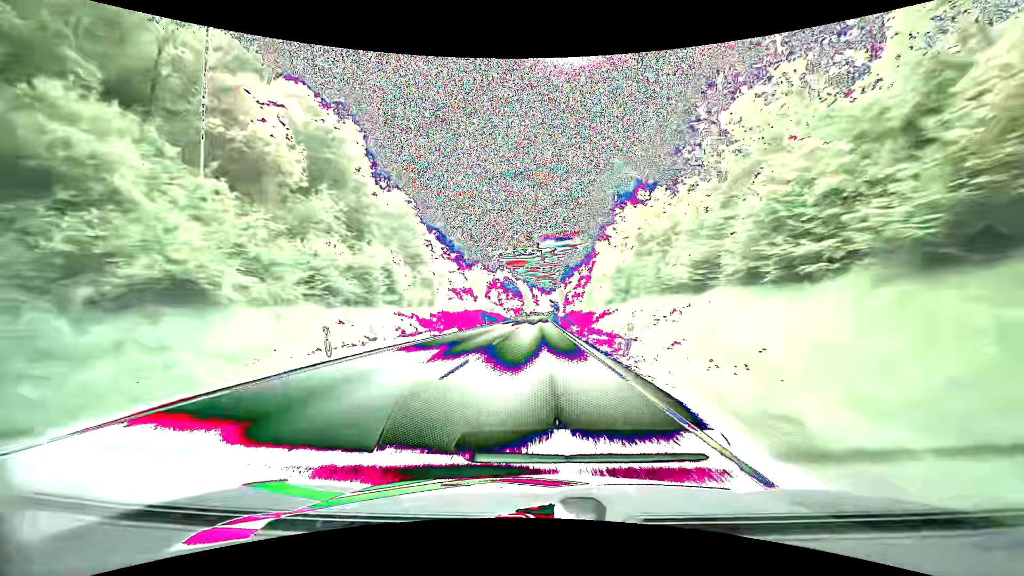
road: primary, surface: asphalt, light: Day
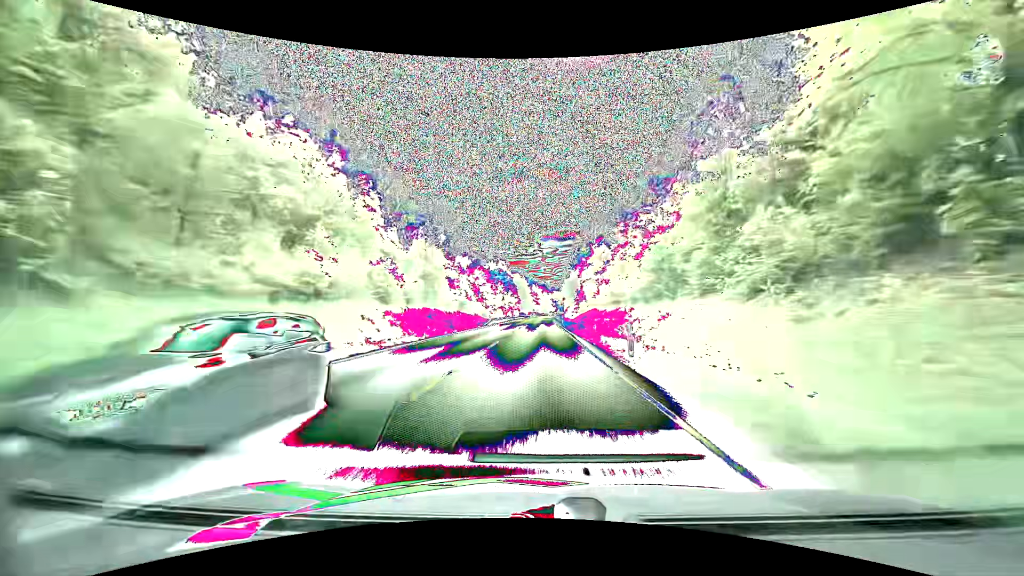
(+0.2, +50.7) m; 0°
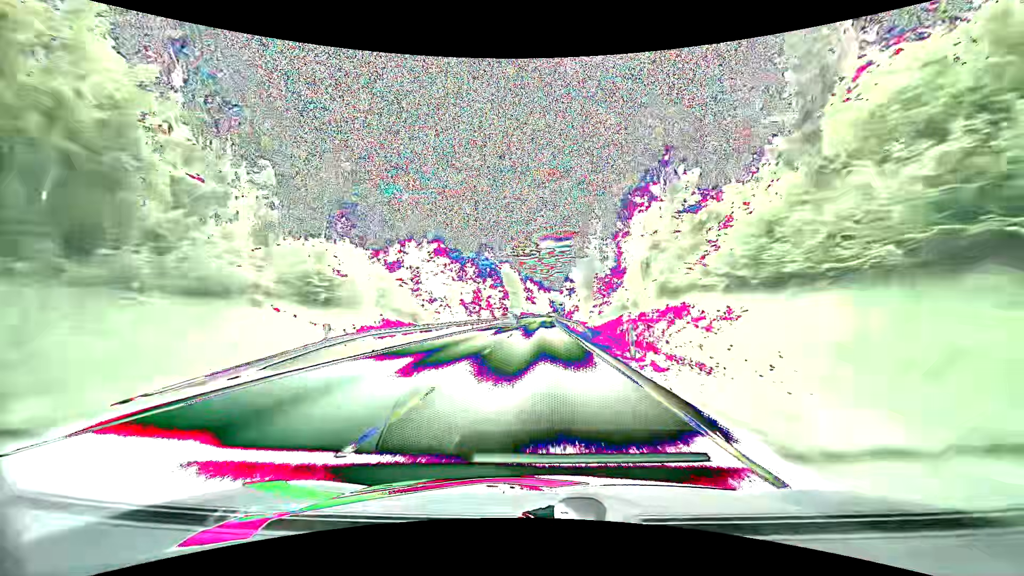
(+0.1, +50.6) m; 0°
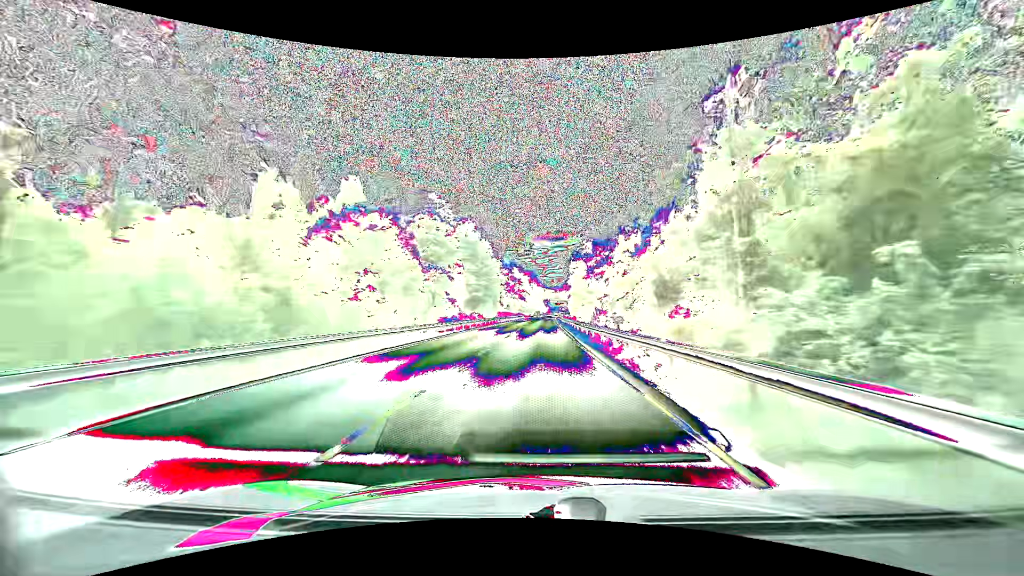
(+0.6, +84.1) m; +1°
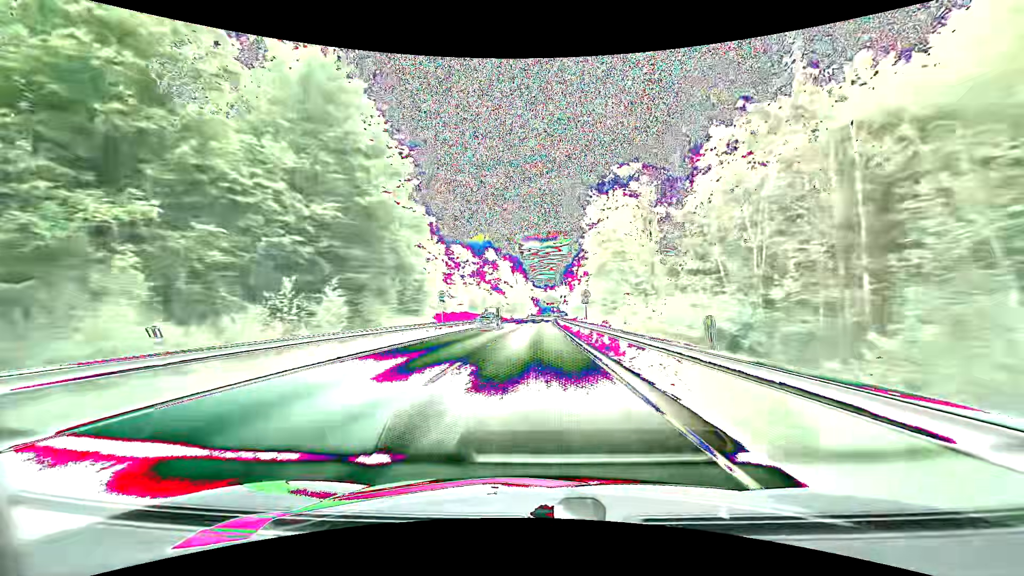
(+0.6, +67.0) m; +1°
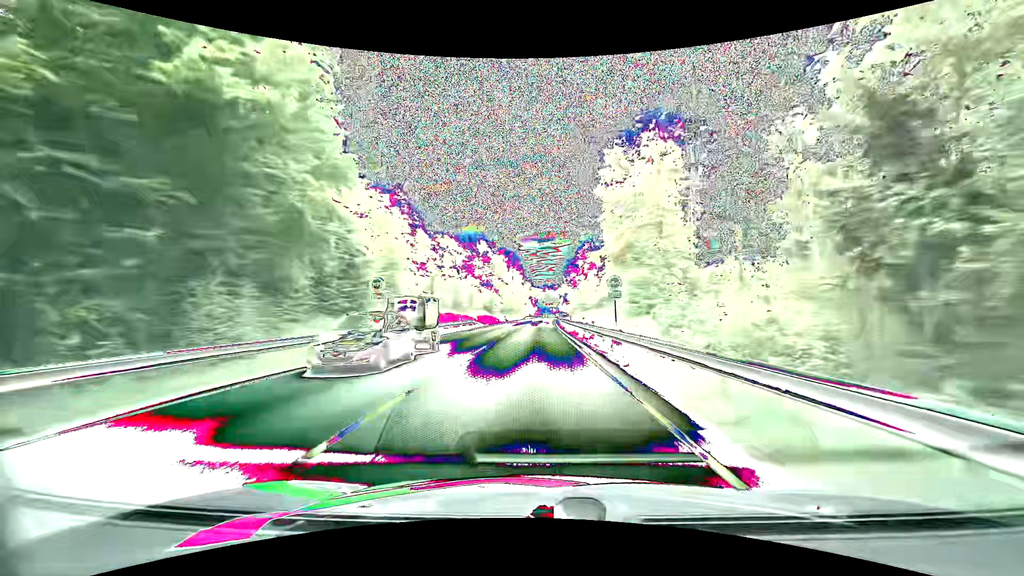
(0.0, +16.7) m; 0°
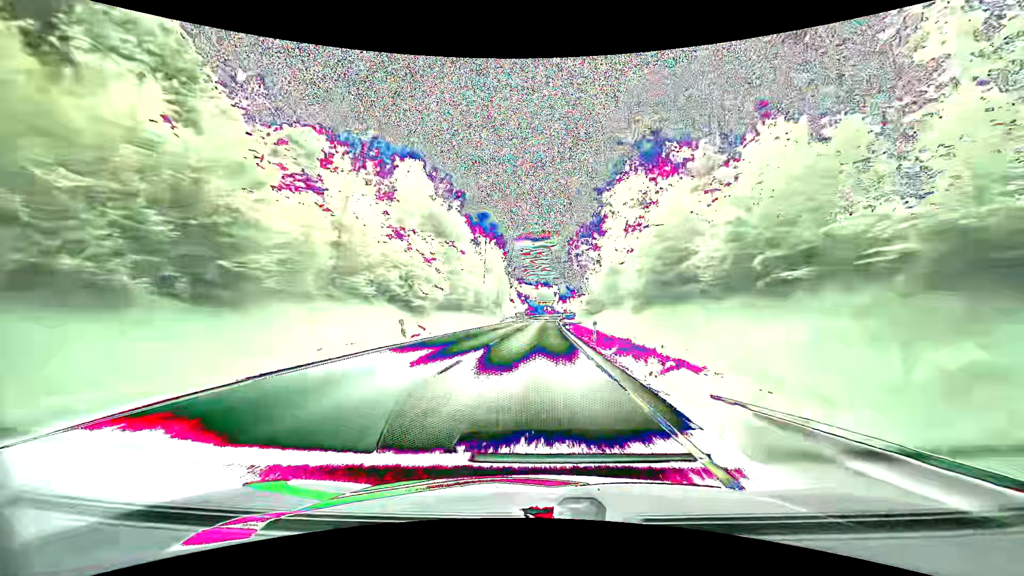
(+0.2, +66.6) m; +1°
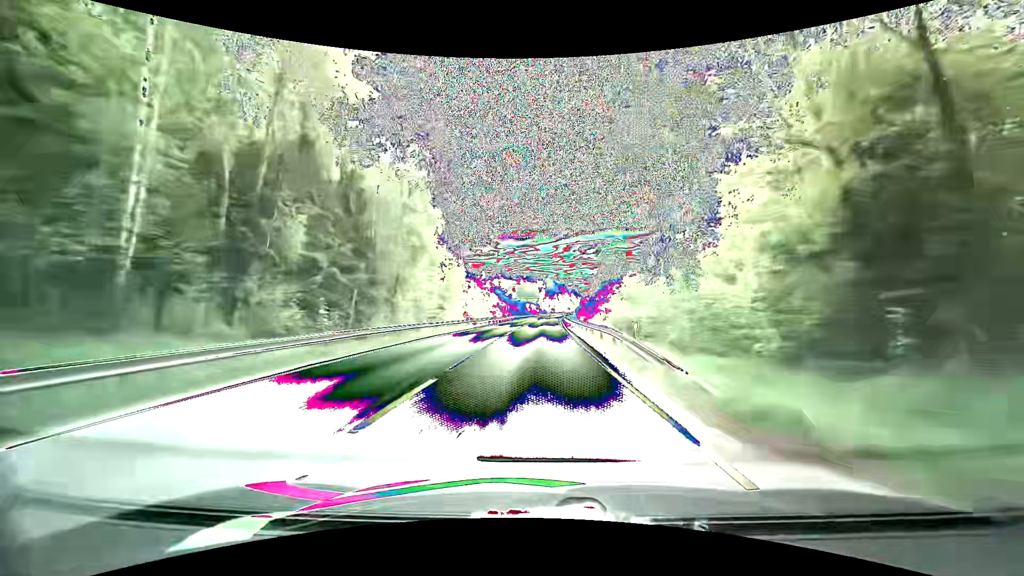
(+1.1, +82.7) m; +2°
(0, +10) (0, +20) (0, +30) (0, +40) (0, +50) (+1, +60) (+1, +70) (+1, +80) (+1, +90) (+2, +100) m
